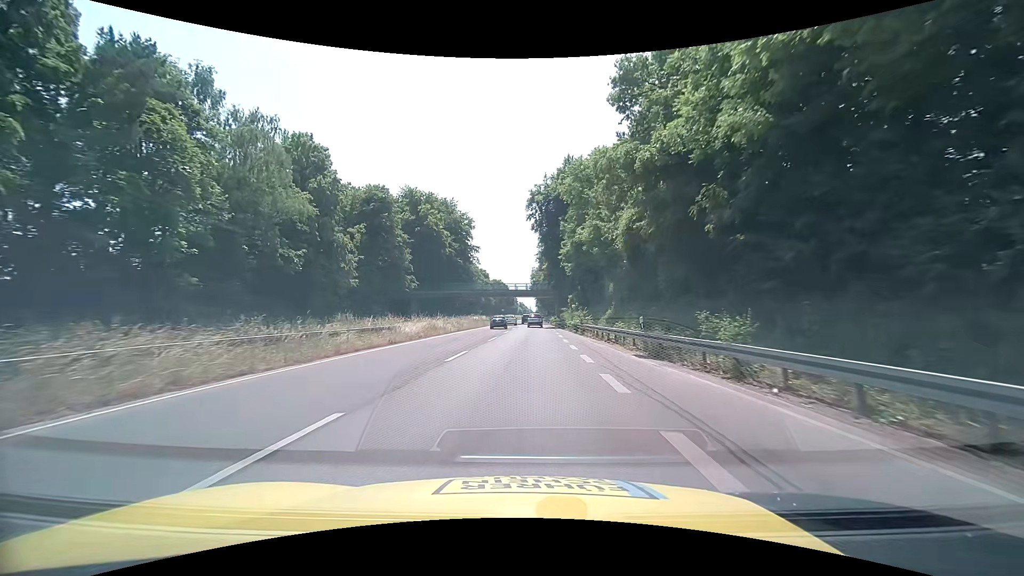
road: trunk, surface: asphalt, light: Day
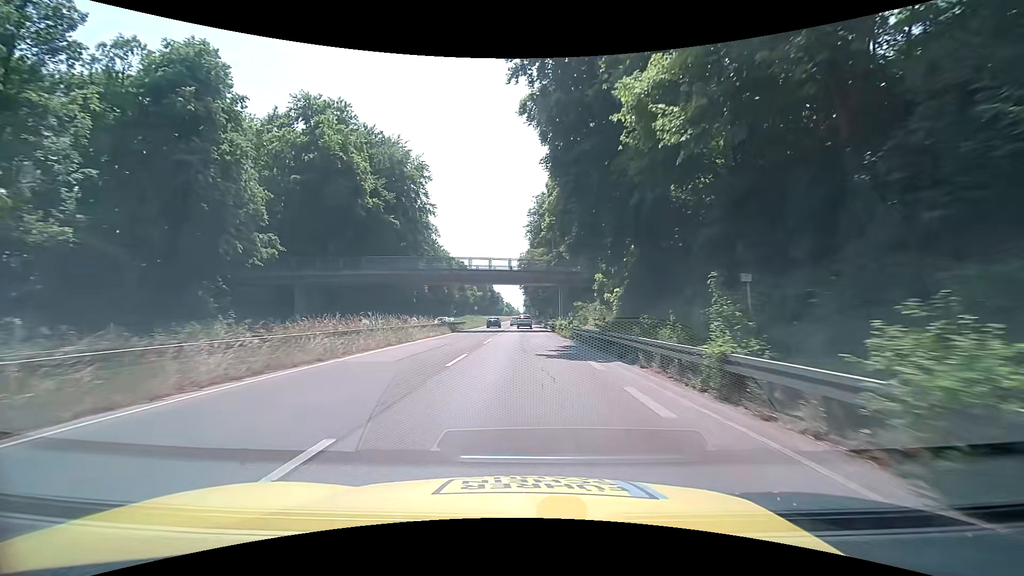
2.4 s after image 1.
(+0.5, +37.5) m; +2°
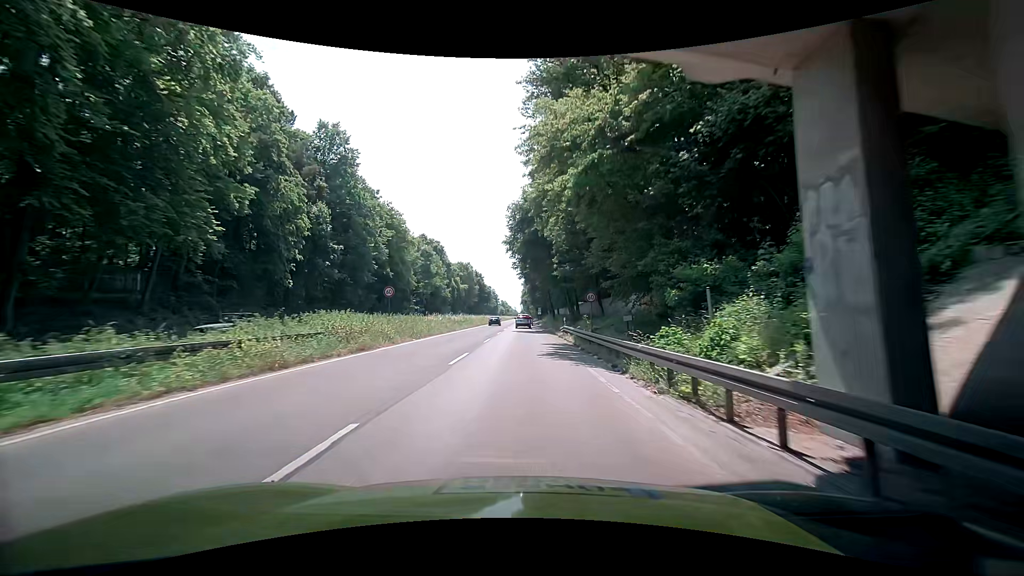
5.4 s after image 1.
(-0.1, +47.7) m; 0°
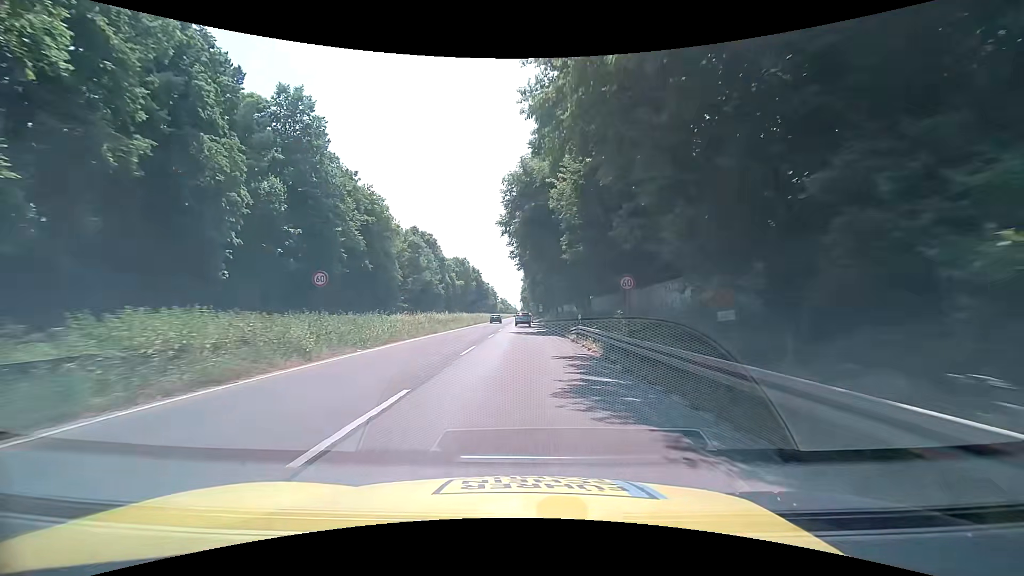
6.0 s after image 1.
(+0.2, +9.5) m; +1°
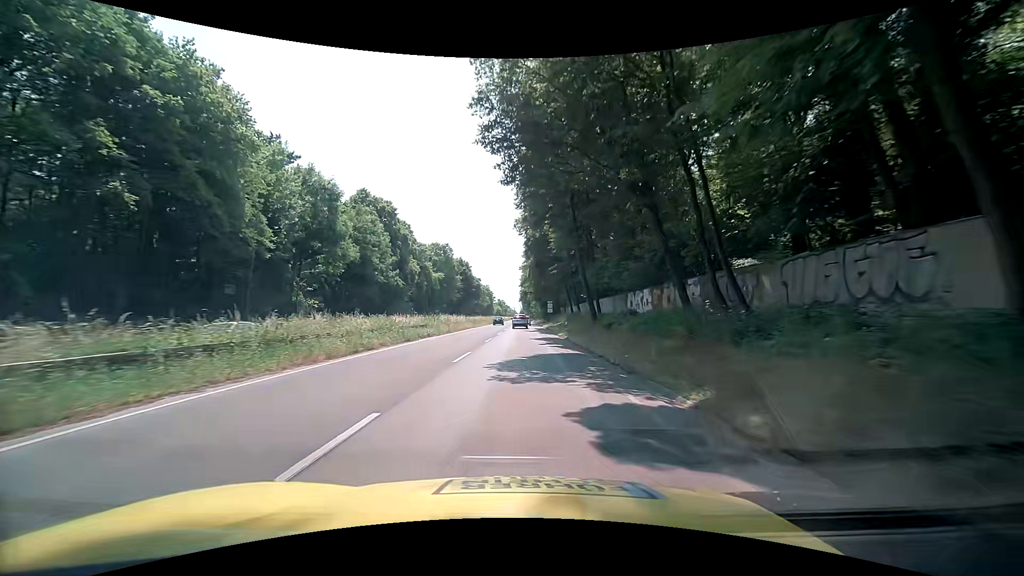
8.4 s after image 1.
(-0.7, +38.1) m; 0°
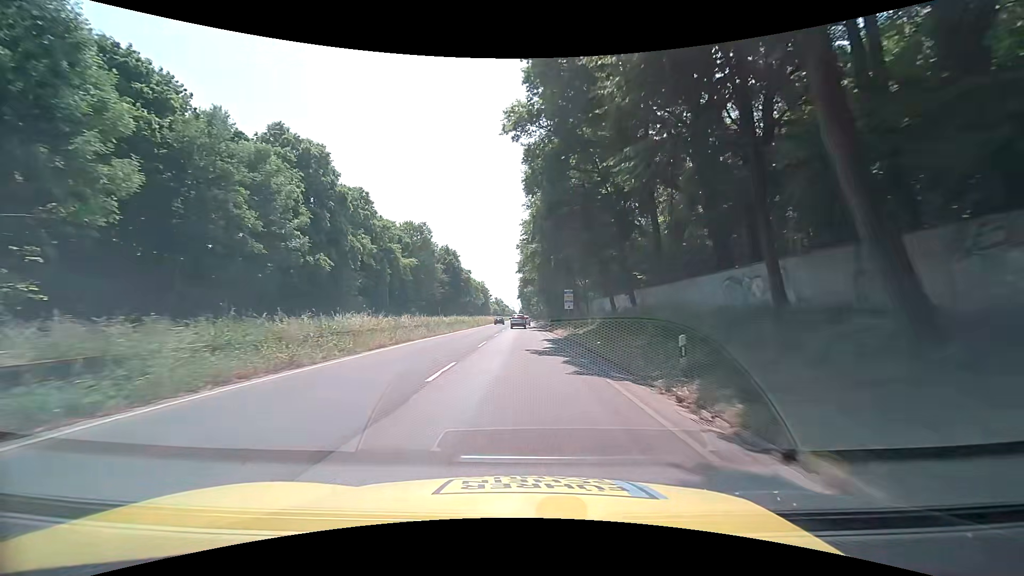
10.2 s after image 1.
(-0.5, +28.5) m; -1°
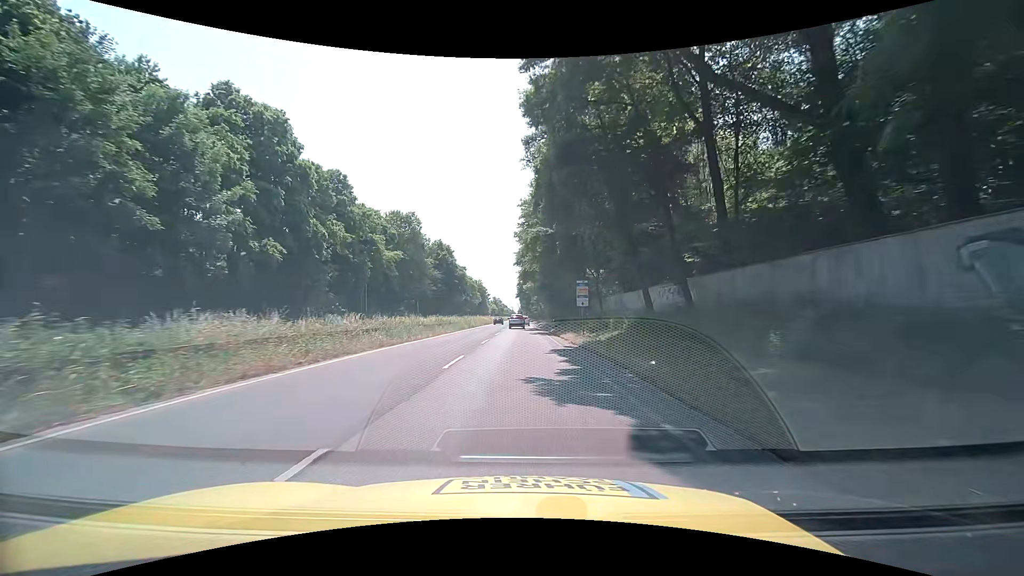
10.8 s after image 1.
(+0.1, +9.5) m; +1°
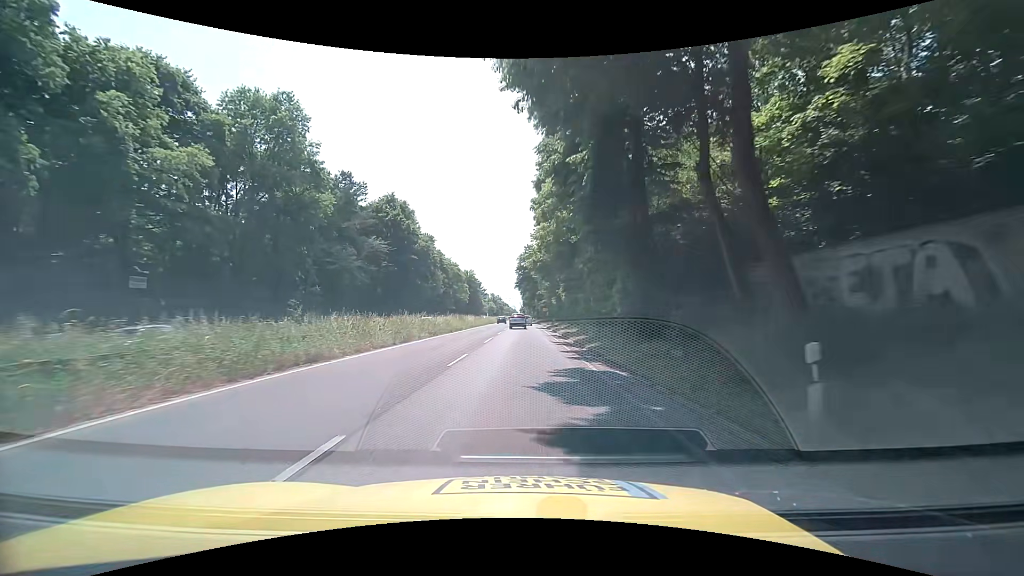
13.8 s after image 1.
(-0.6, +48.0) m; -1°
(0, +10) (0, +20) (0, +30) (0, +40) (0, +50) (0, +60) (0, +70) (0, +80) (0, +90) (0, +100) m
